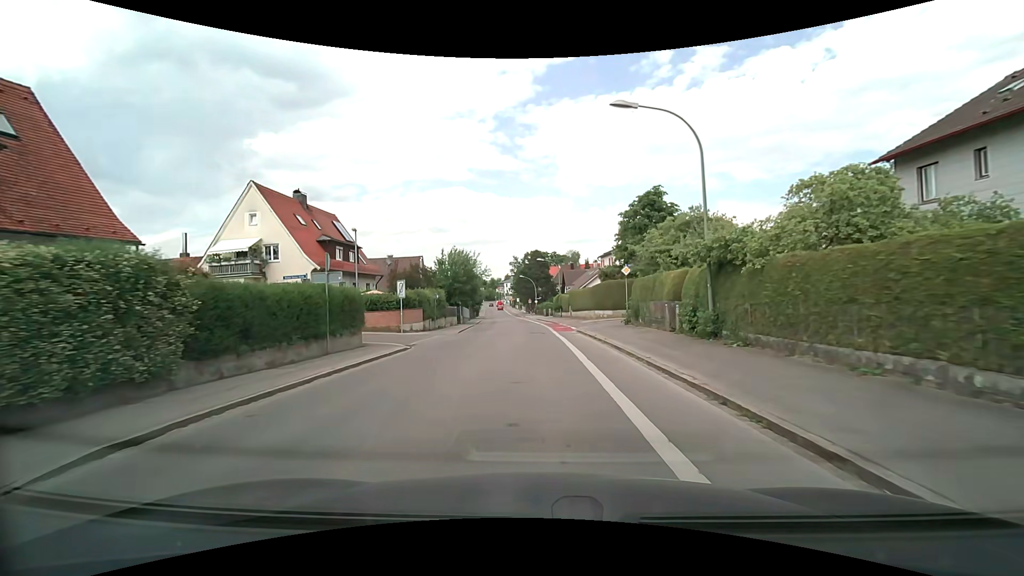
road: tertiary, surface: asphalt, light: Day
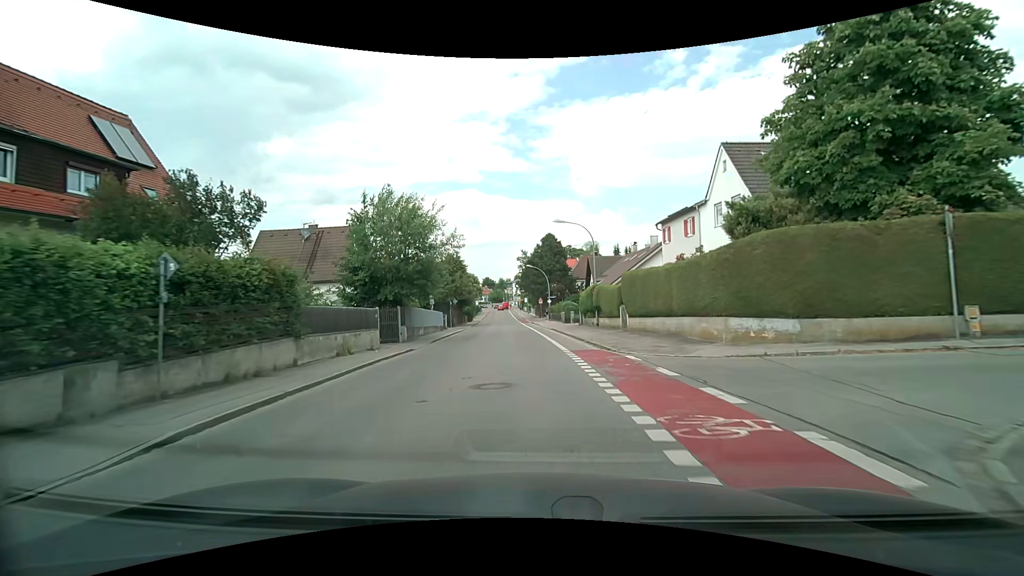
(-0.3, +27.8) m; -1°
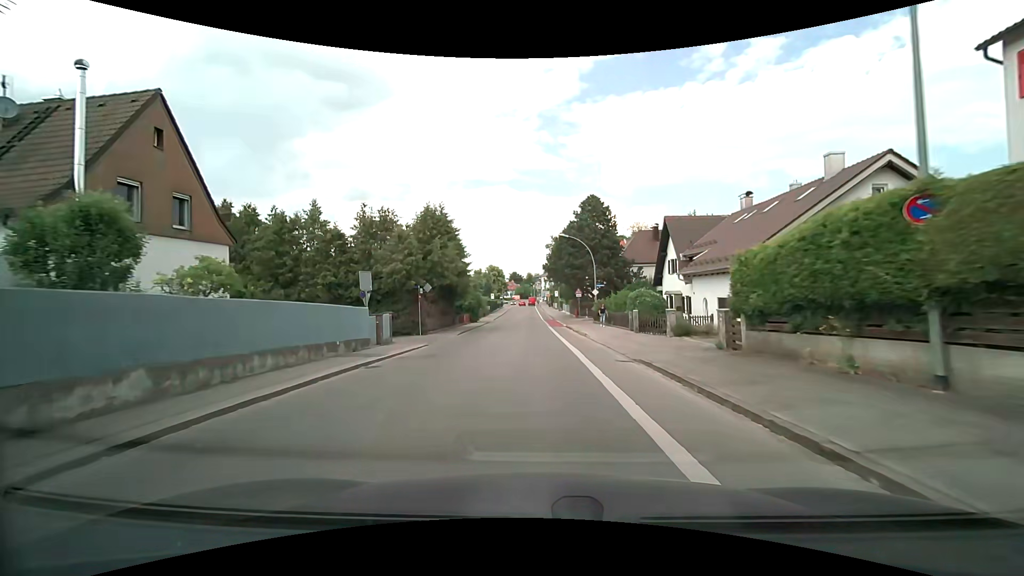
(-0.8, +26.4) m; -3°
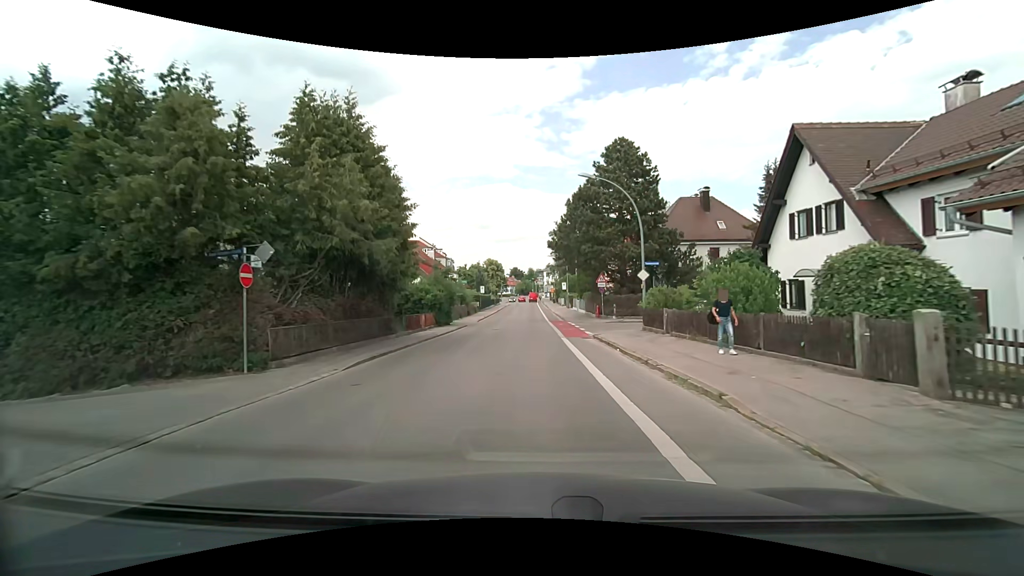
(-0.2, +19.0) m; -1°
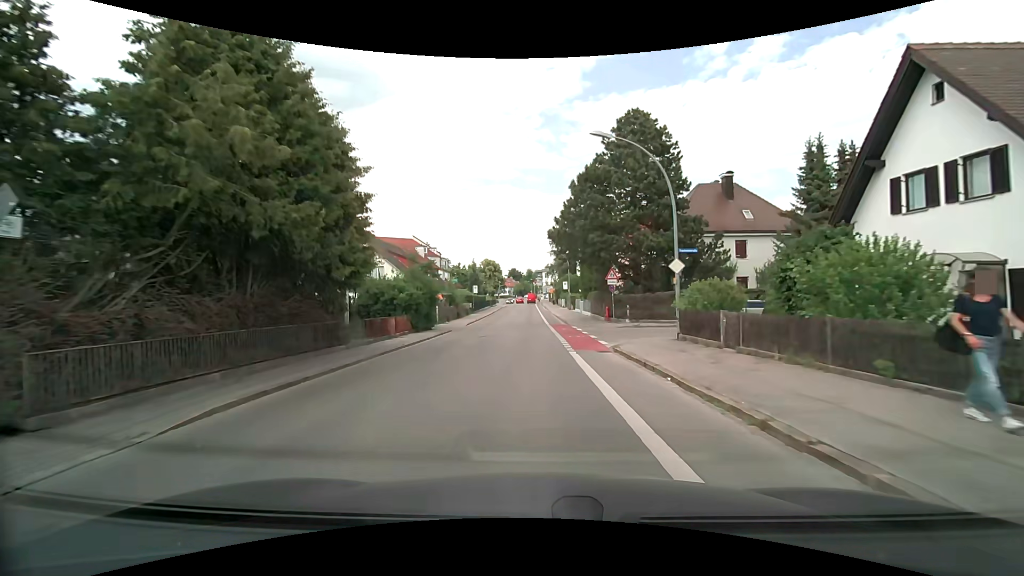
(0.0, +6.2) m; 0°
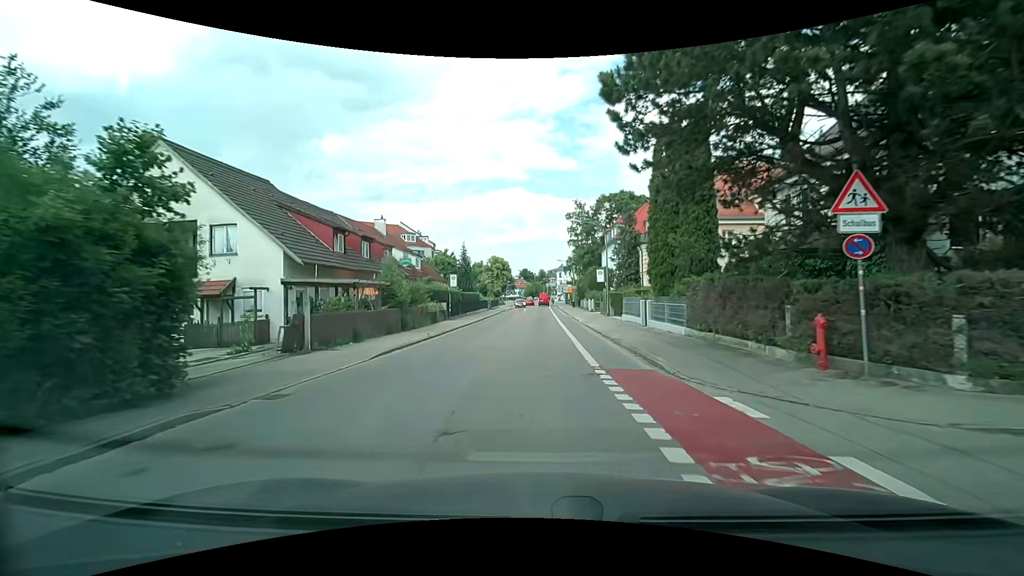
(-0.3, +24.0) m; -2°
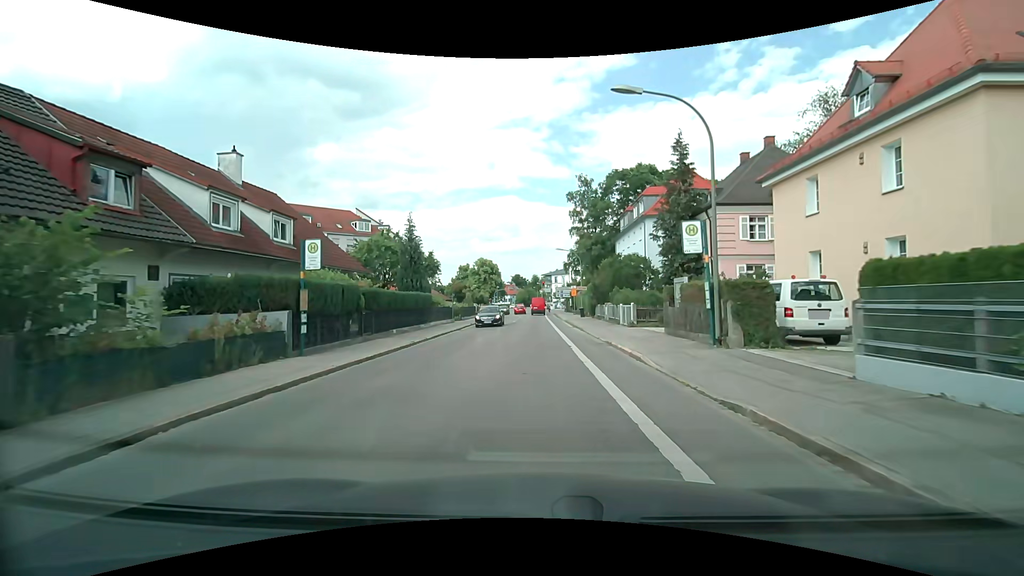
(+0.3, +23.2) m; 0°
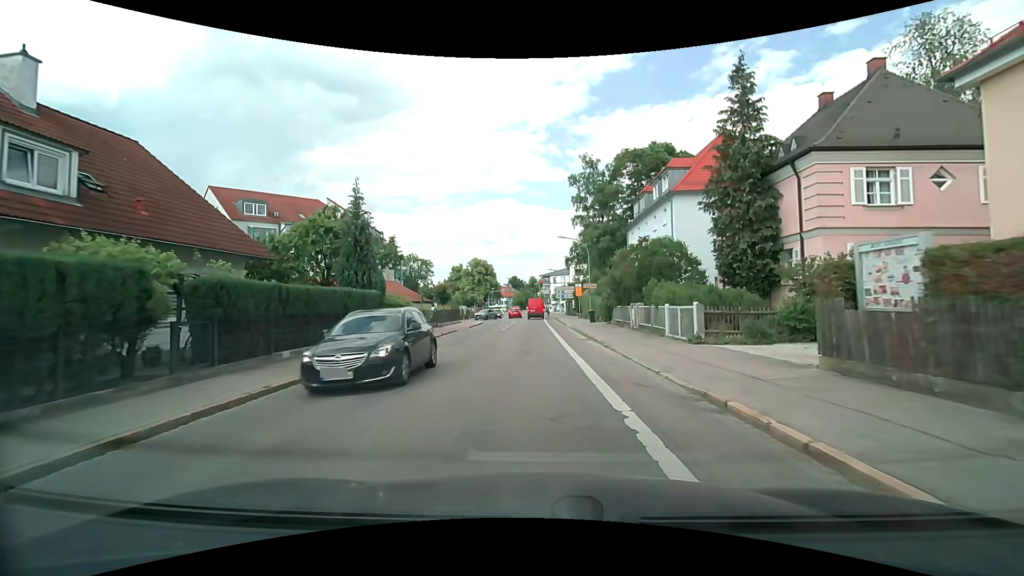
(+0.2, +10.8) m; +1°
